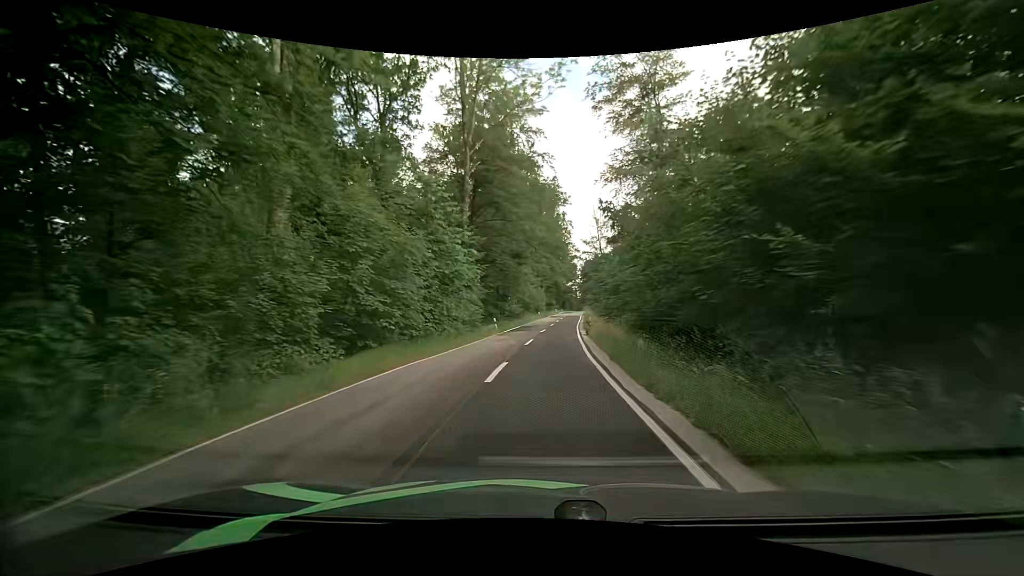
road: tertiary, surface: asphalt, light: Day
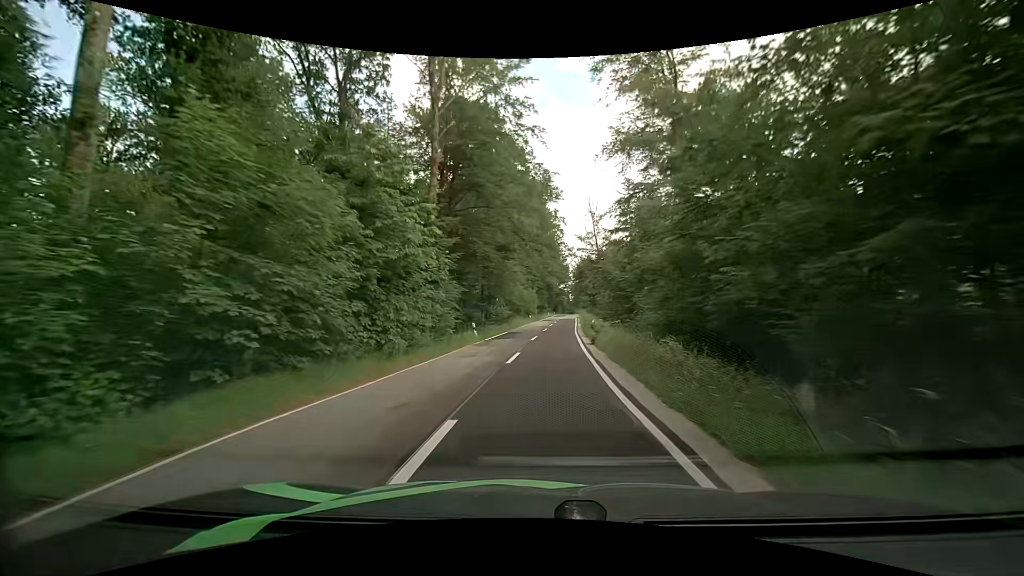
(+0.2, +7.4) m; +3°
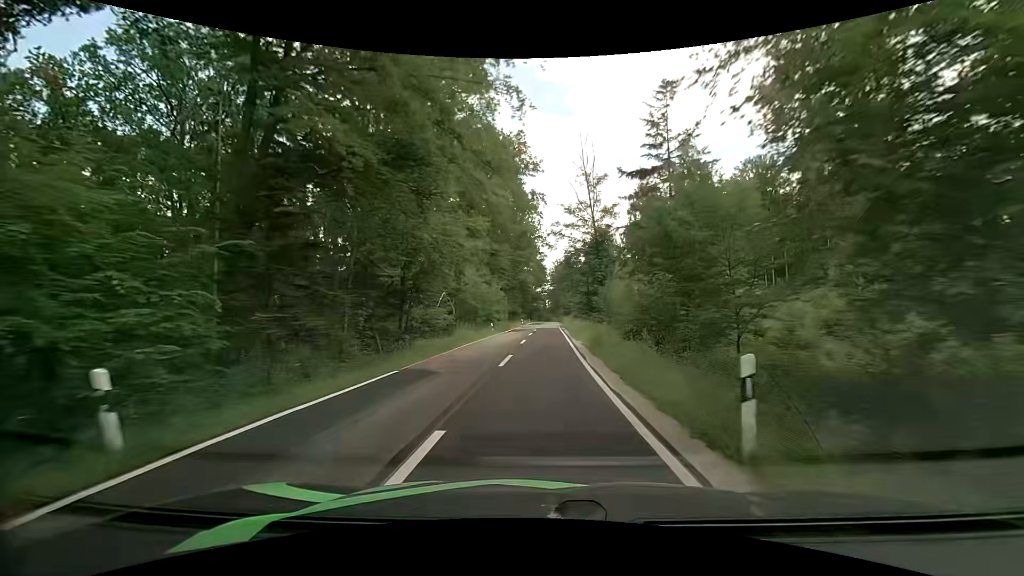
(+0.3, +23.9) m; +2°
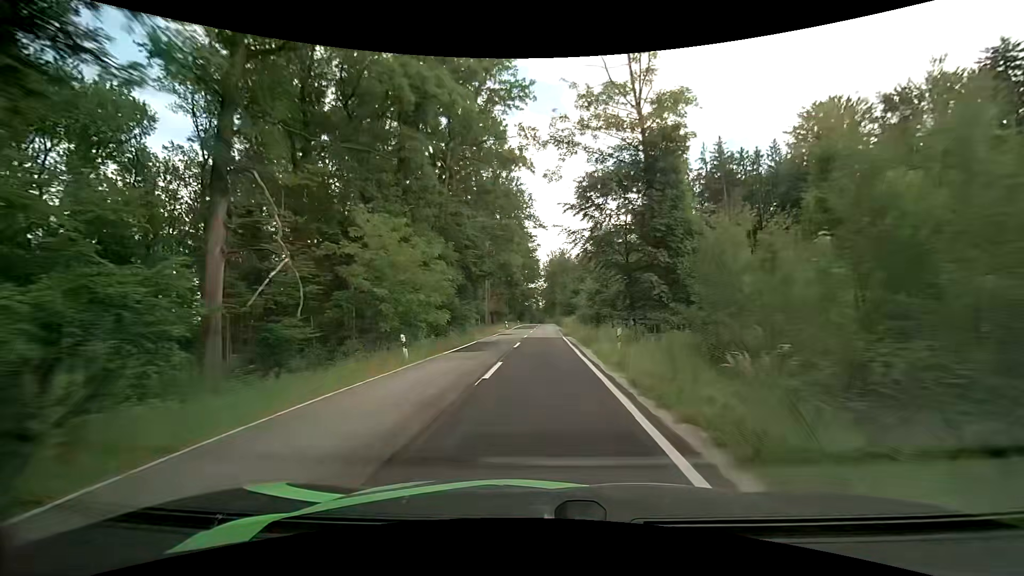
(+0.3, +25.9) m; +1°
(0, +10) (0, +20) (0, +30) (0, +40) (0, +50) (+1, +60) (+1, +70) (+1, +80) (+1, +90) (+1, +100) m
